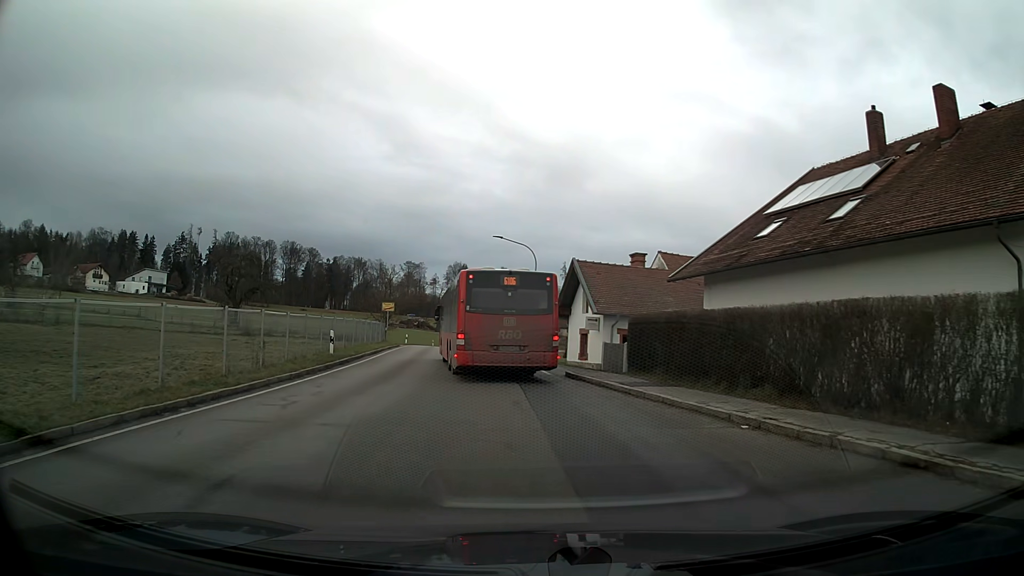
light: Day
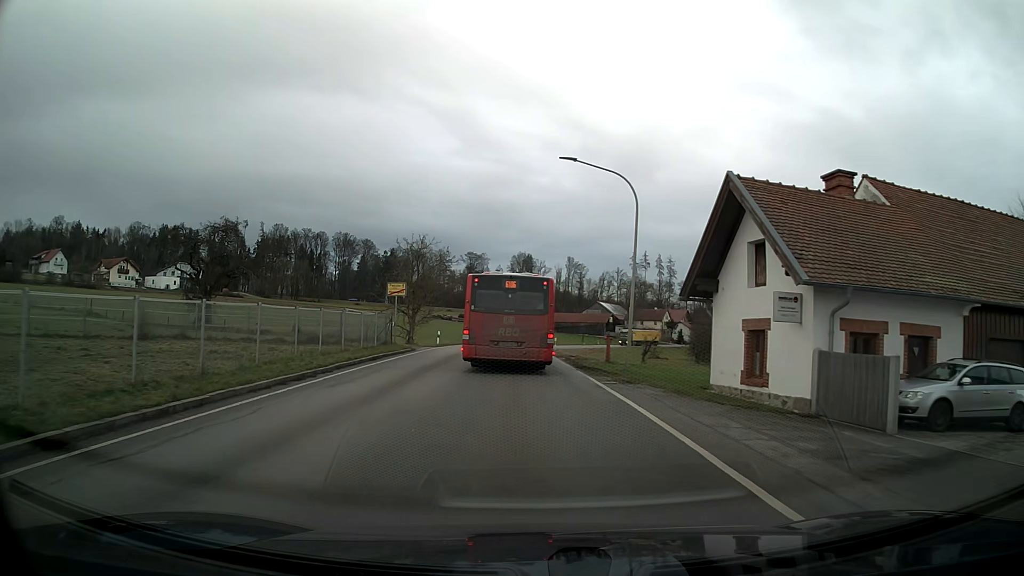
(-1.0, +19.3) m; -5°
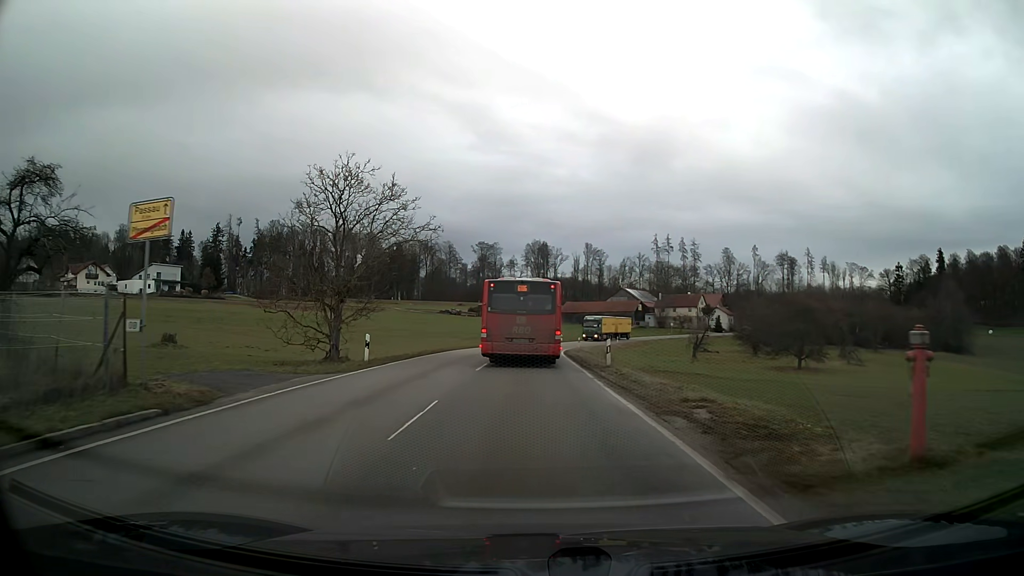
(-0.4, +23.6) m; -2°
